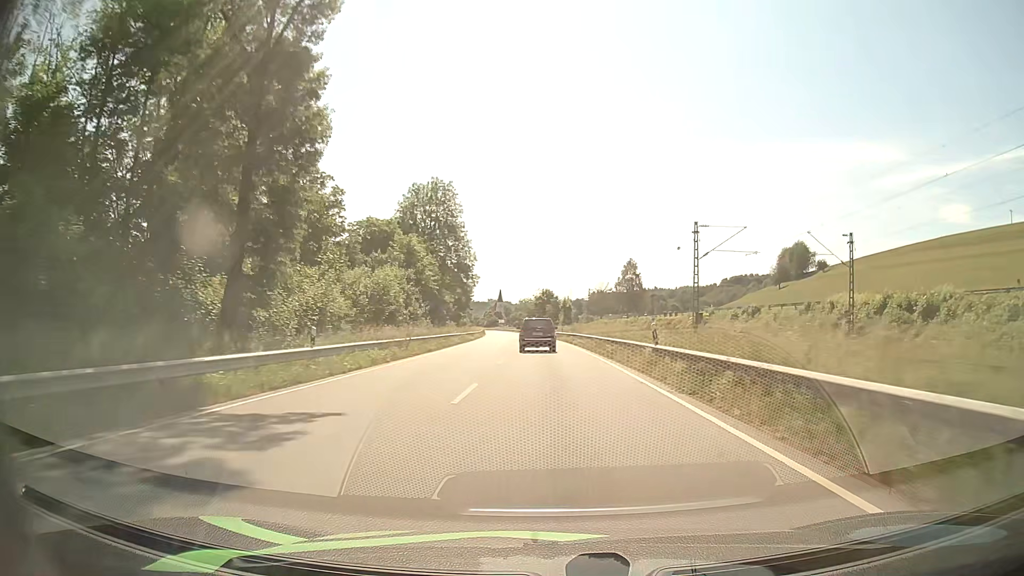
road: primary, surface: asphalt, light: Day
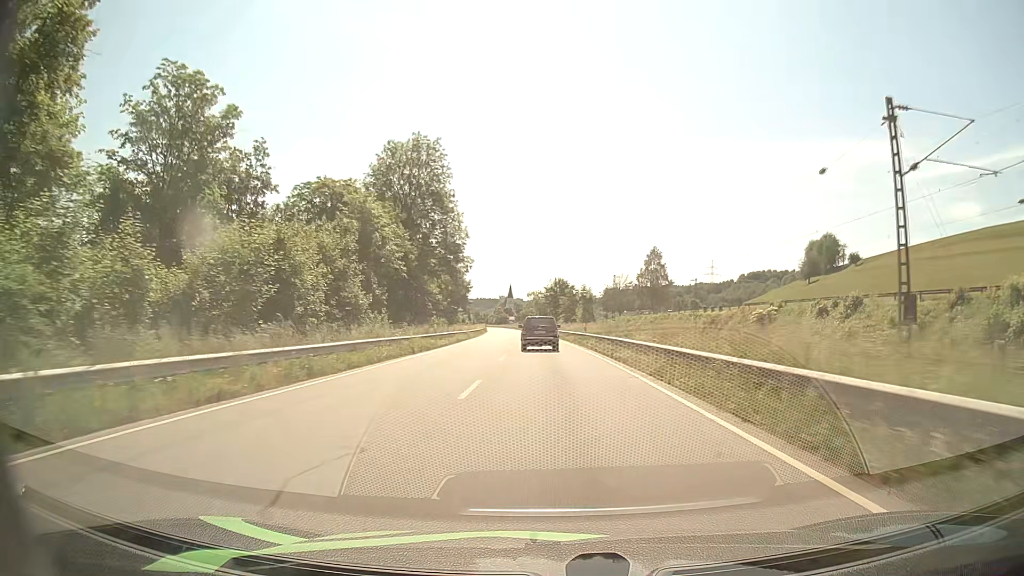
(-0.1, +24.1) m; -1°
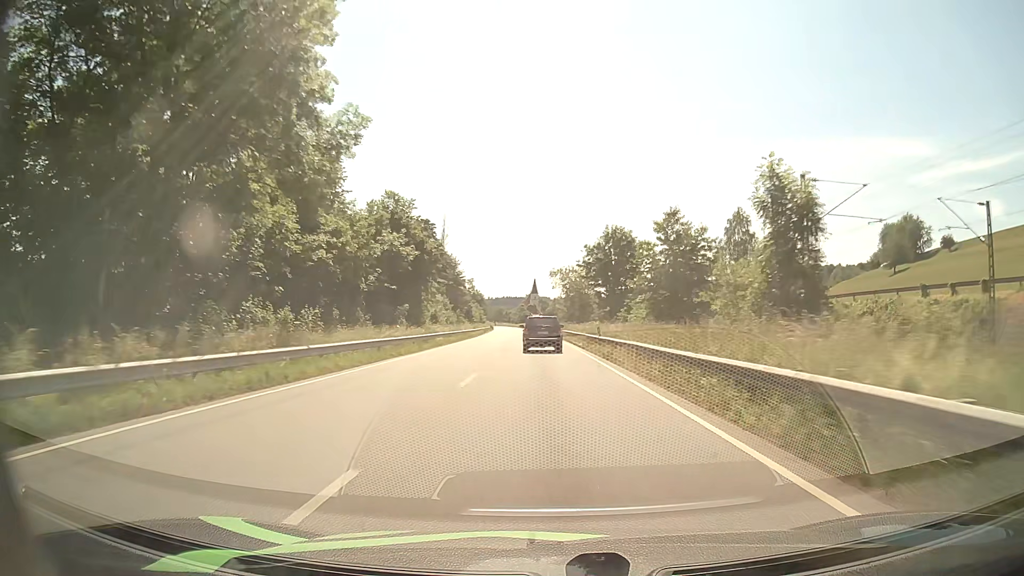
(-1.3, +58.9) m; -2°
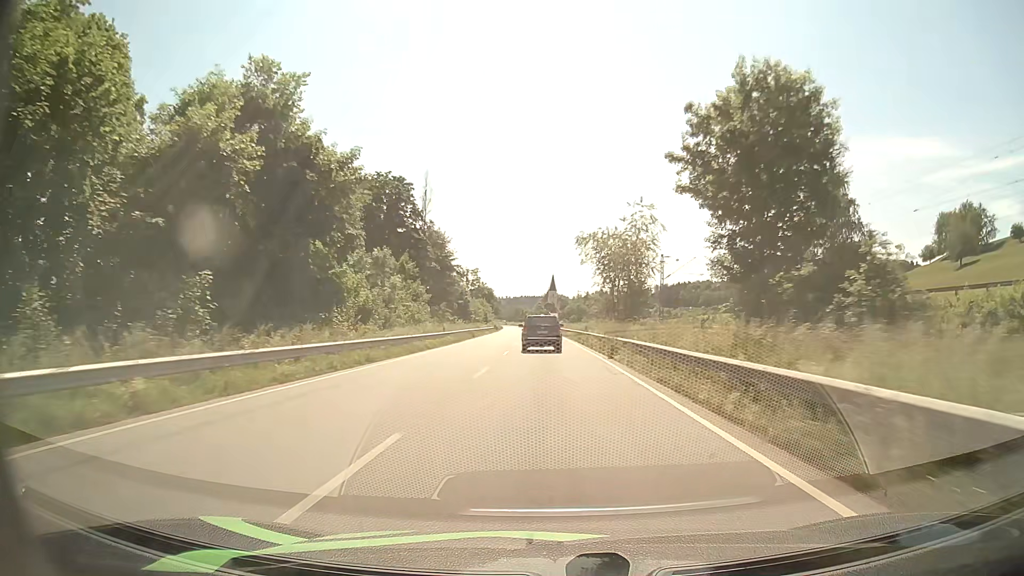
(-0.5, +34.8) m; -2°
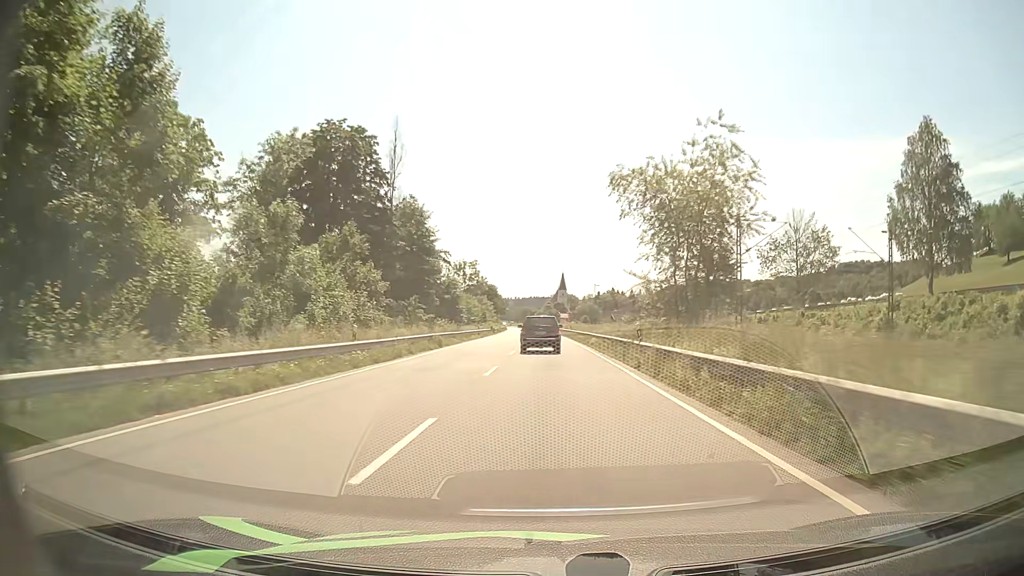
(-0.1, +23.1) m; 0°
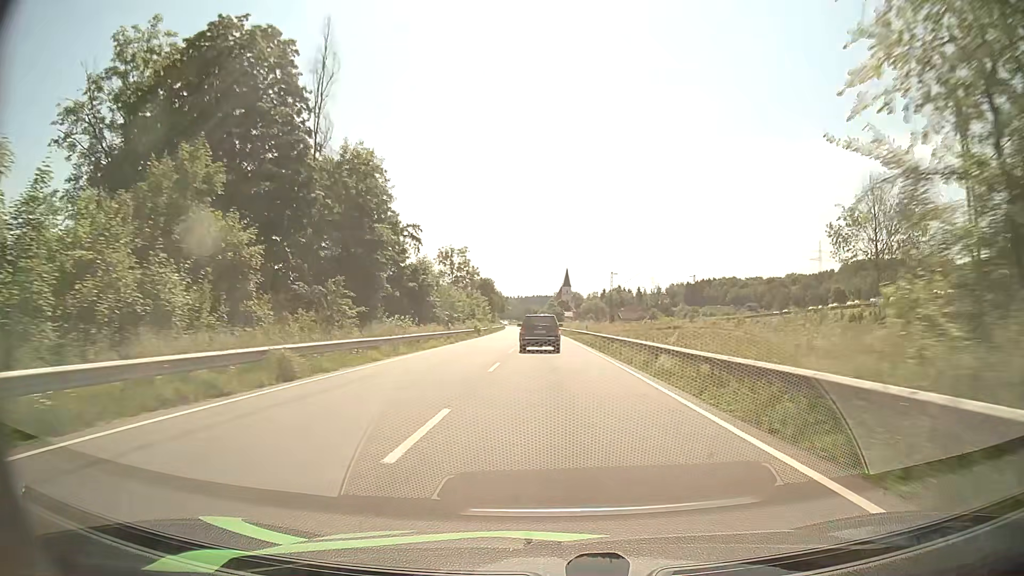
(-0.2, +23.5) m; -1°
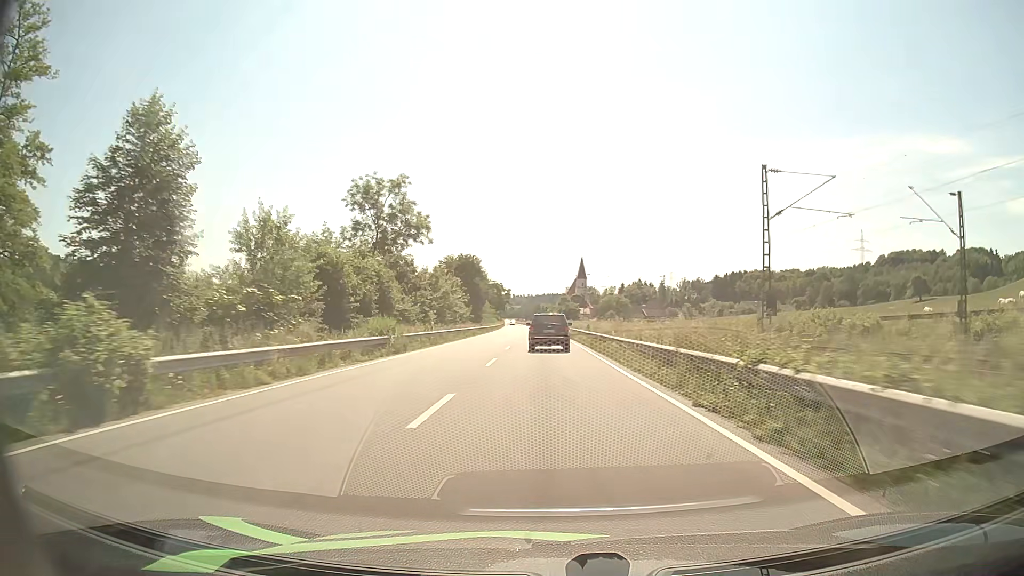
(-0.2, +58.3) m; -1°
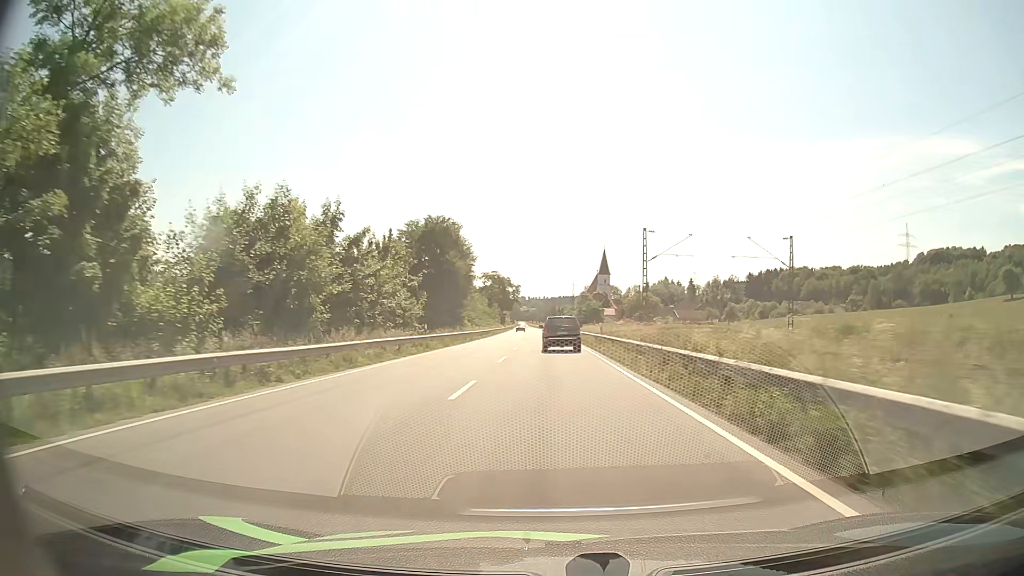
(-0.5, +44.9) m; -1°
(0, +10) (0, +20) (0, +30) (0, +40) (0, +50) (-1, +60) (-1, +70) (-1, +80) (-1, +90) (-1, +100) m
